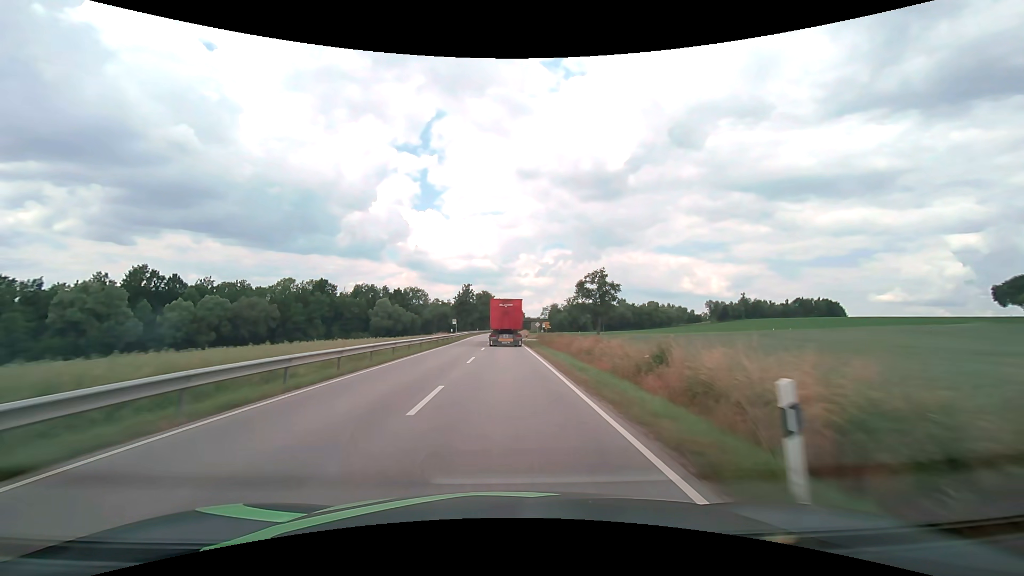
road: secondary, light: Day
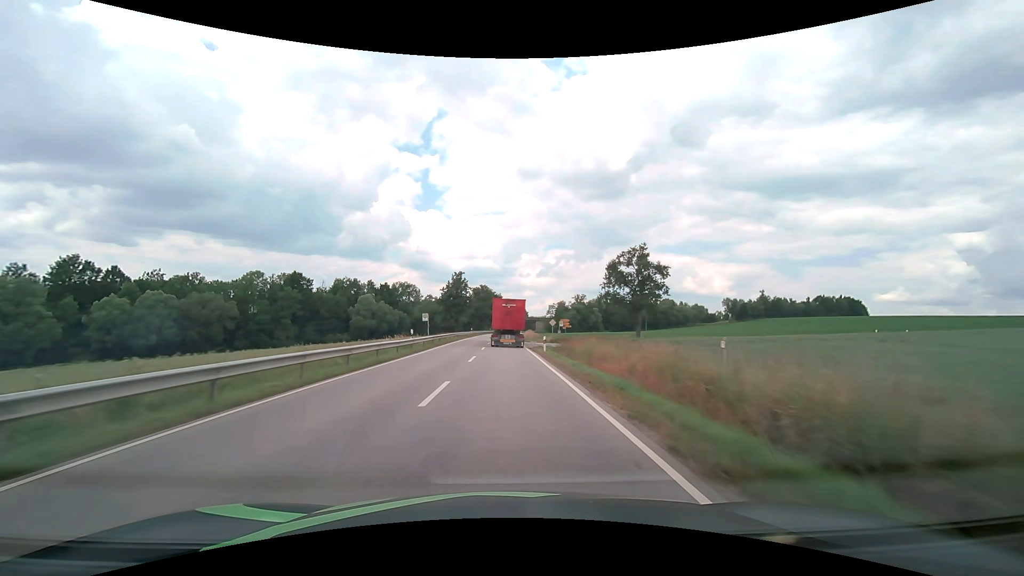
(-0.1, +23.3) m; 0°
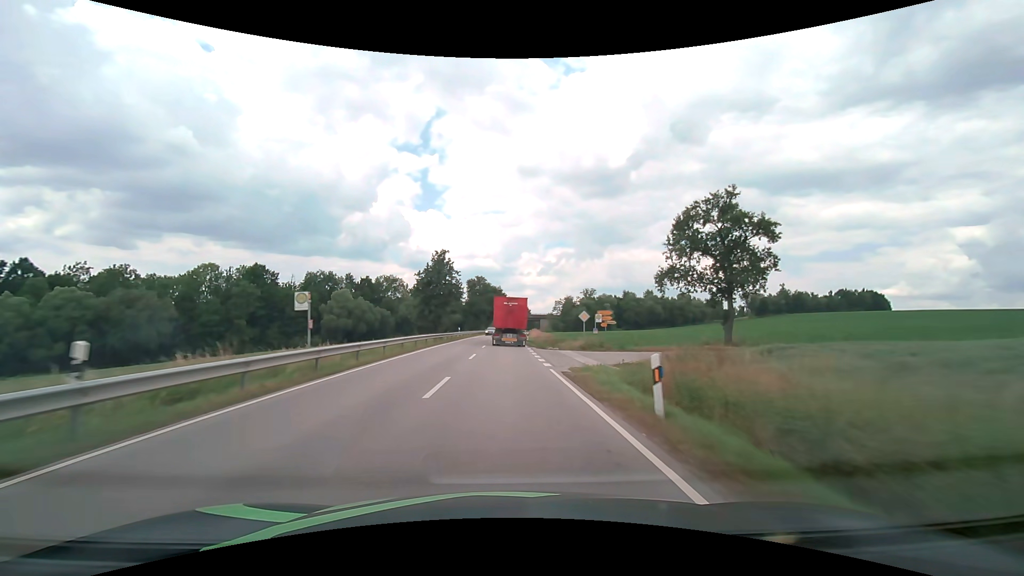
(0.0, +23.1) m; 0°
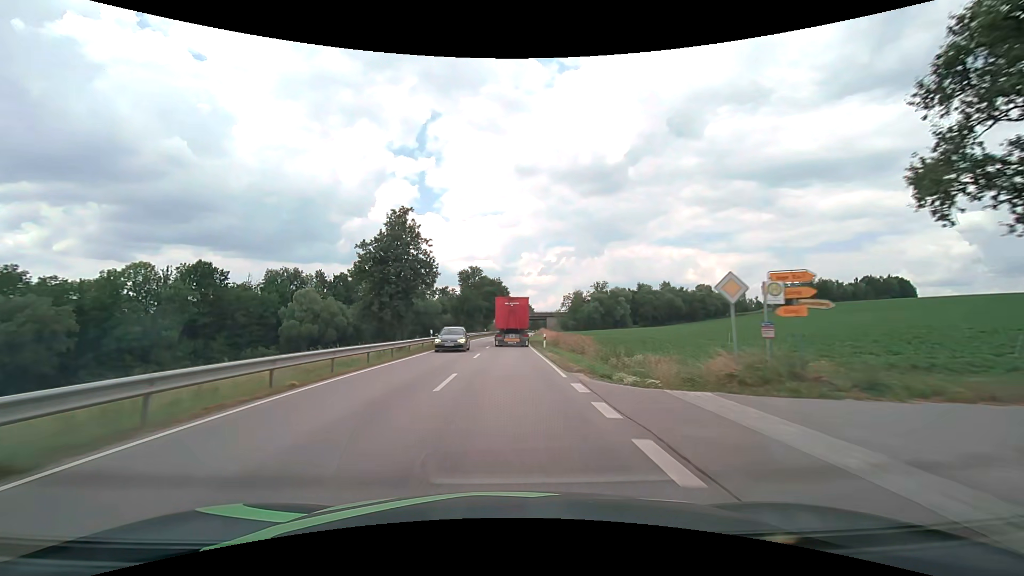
(0.0, +23.0) m; 0°
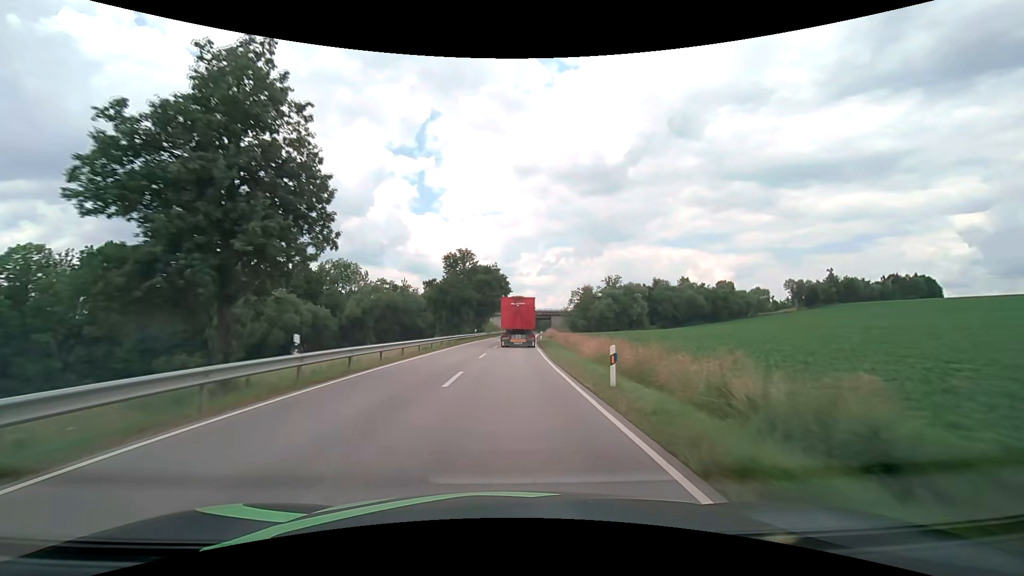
(0.0, +22.8) m; 0°
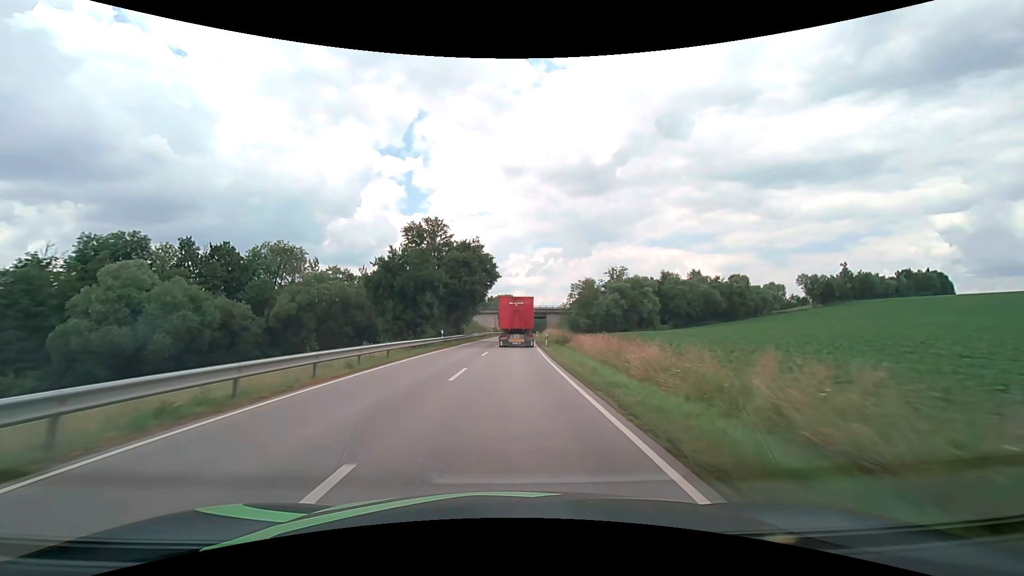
(+0.3, +22.8) m; +2°
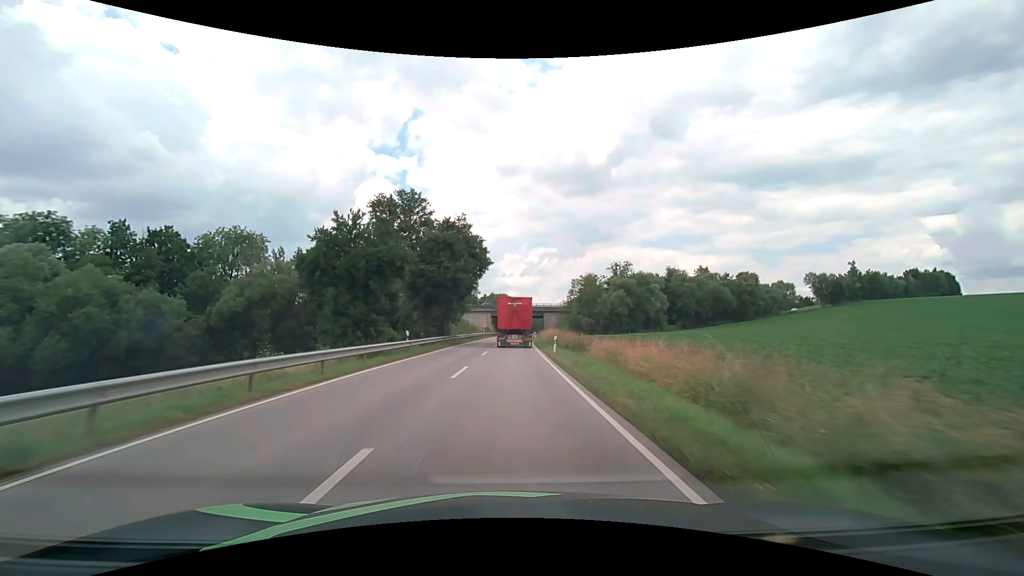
(0.0, +11.4) m; 0°
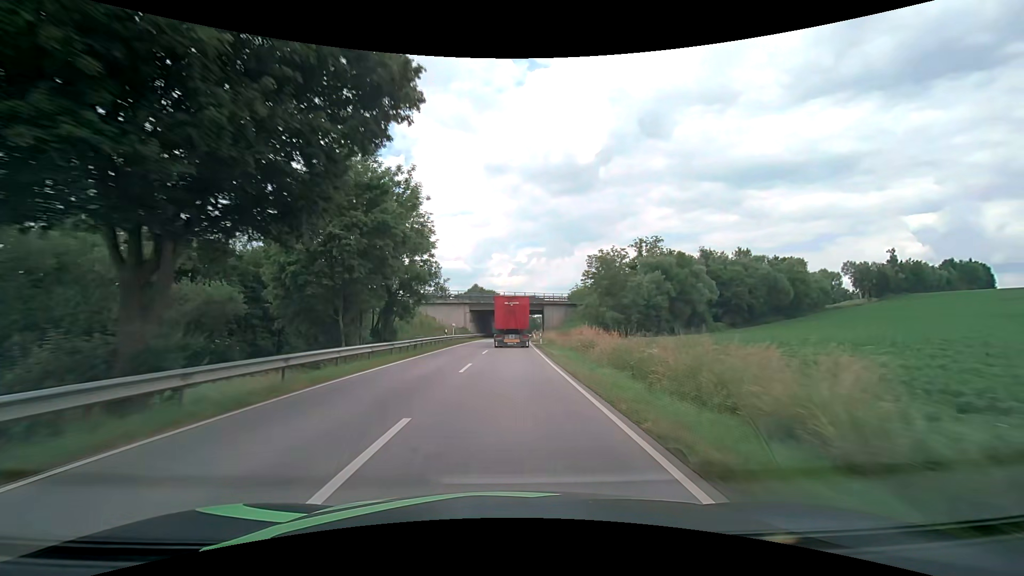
(+0.5, +34.1) m; +2°
(0, +10) (0, +20) (0, +30) (0, +40) (+1, +50) (+1, +60) (+1, +70) (+1, +80) (+2, +90) (+2, +100) m
